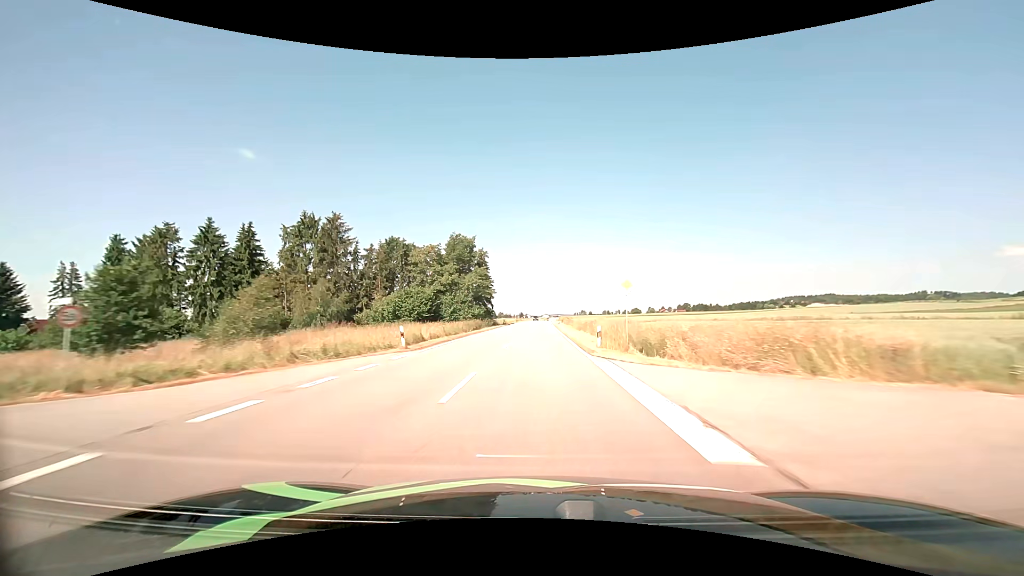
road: tertiary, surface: asphalt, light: Day
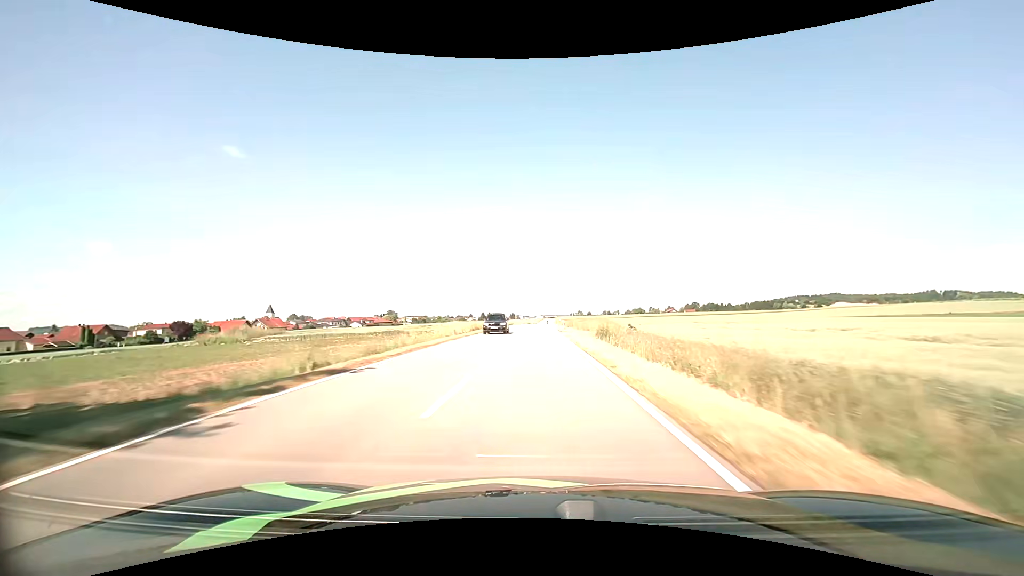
(+0.6, +75.6) m; +1°
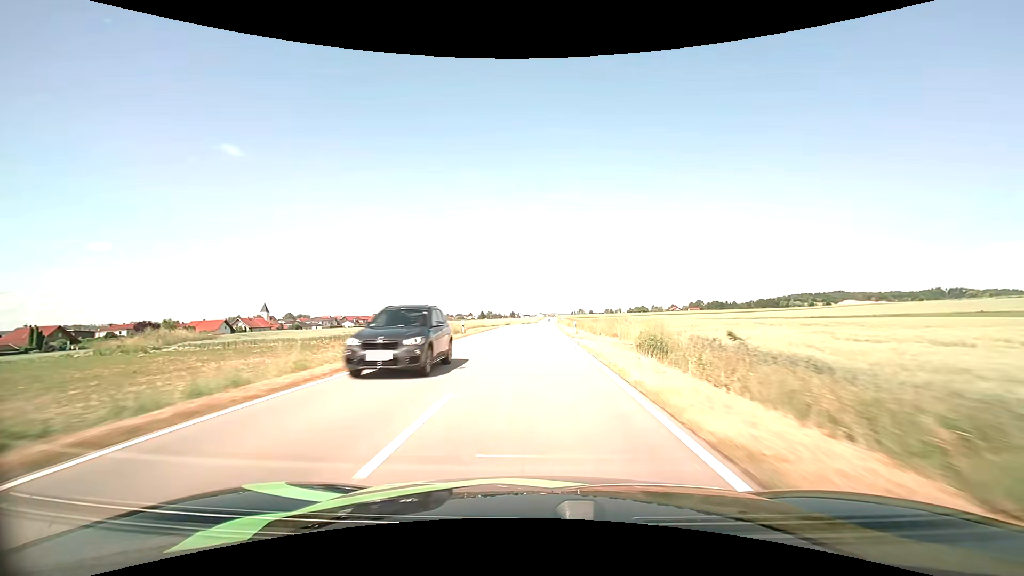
(0.0, +15.0) m; 0°
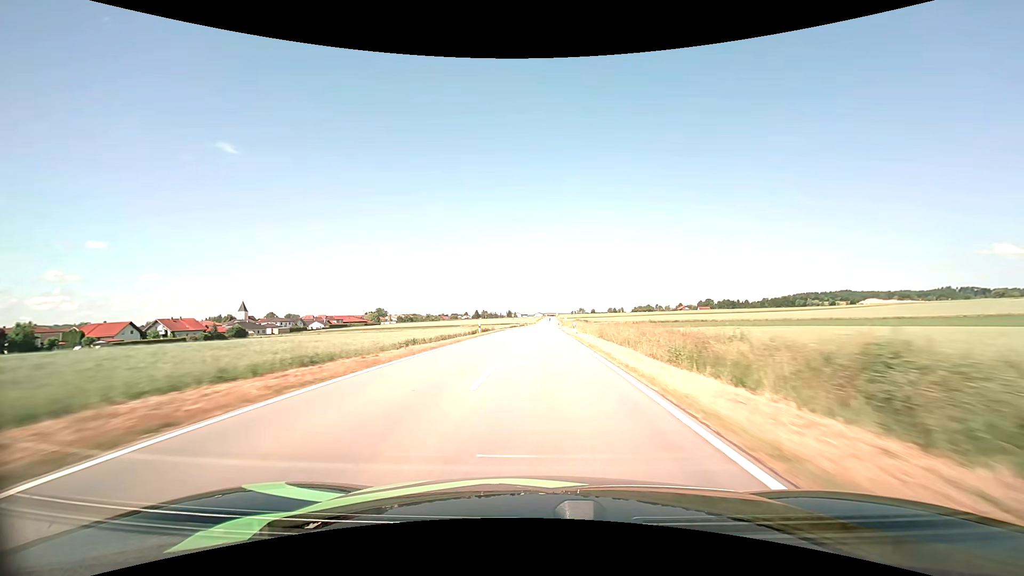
(-0.1, +44.7) m; 0°
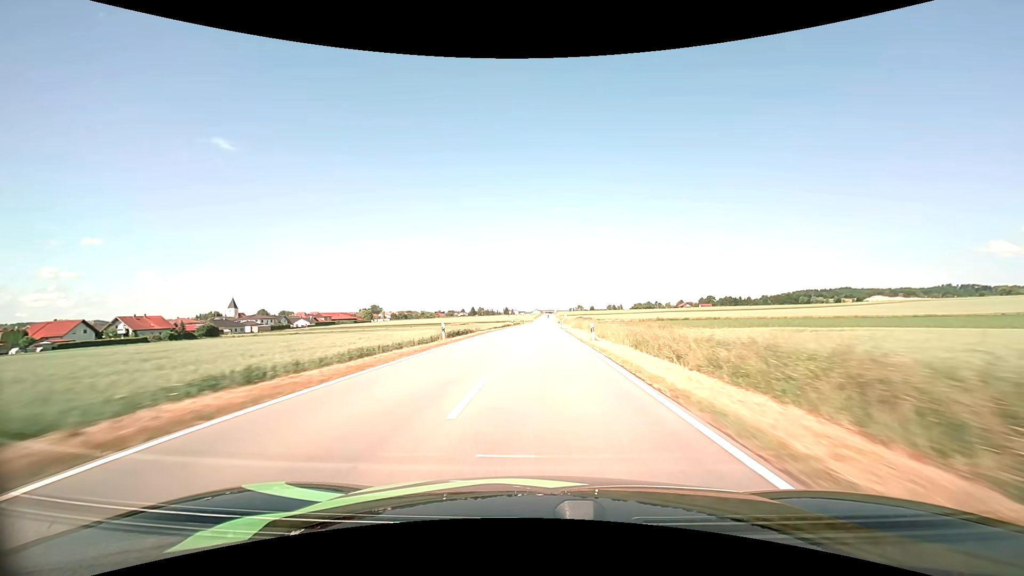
(0.0, +14.8) m; 0°
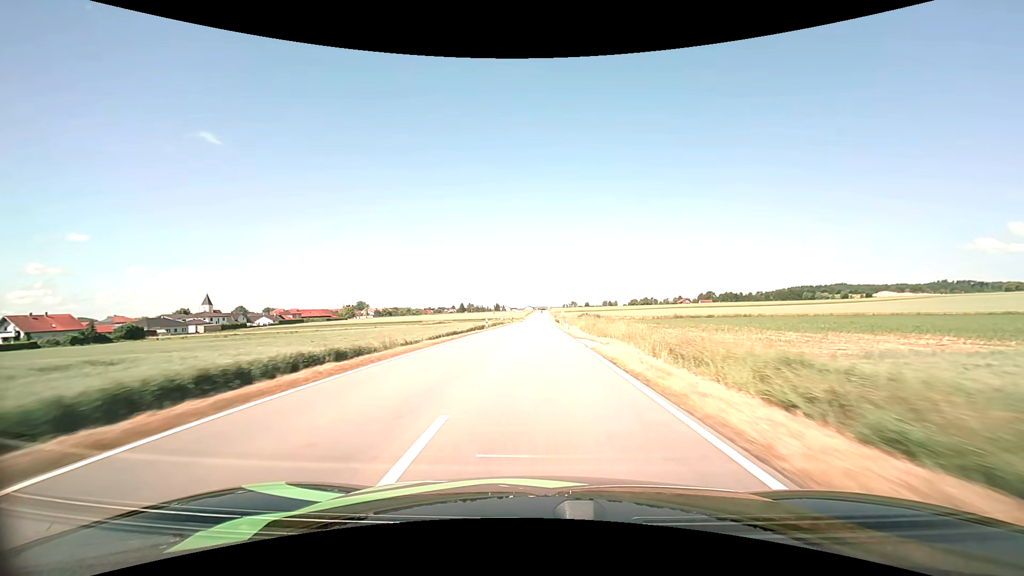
(+0.2, +29.4) m; +1°
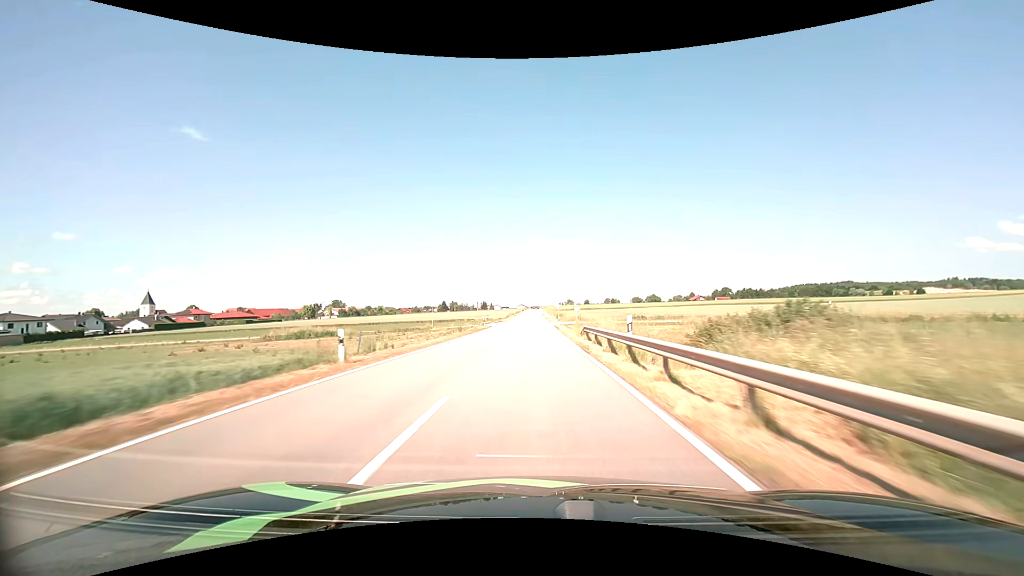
(+0.5, +72.9) m; +1°
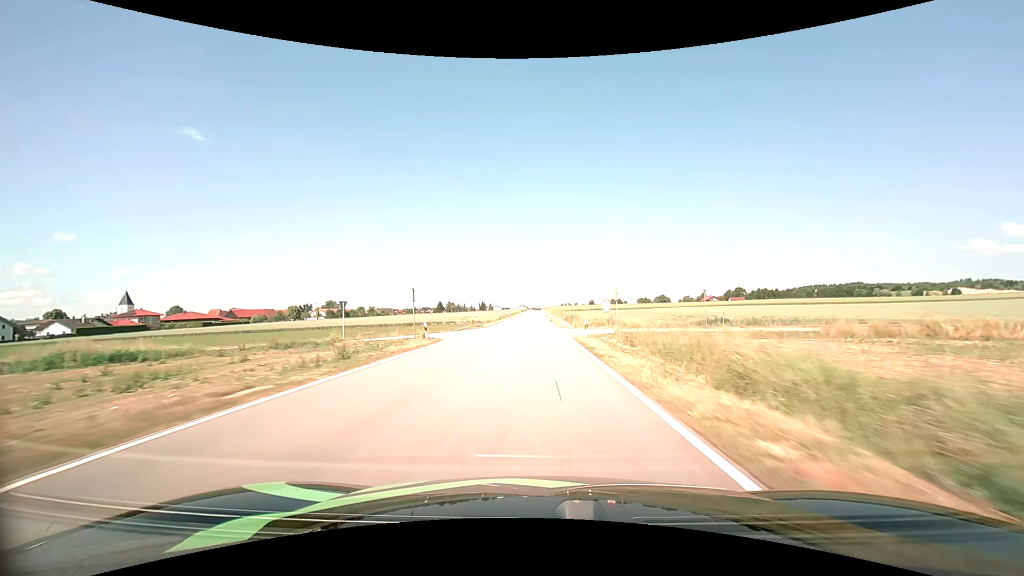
(0.0, +29.3) m; 0°
(0, +10) (0, +20) (0, +30) (0, +40) (0, +50) (0, +60) (0, +70) (0, +80) (0, +90) (0, +100) m
